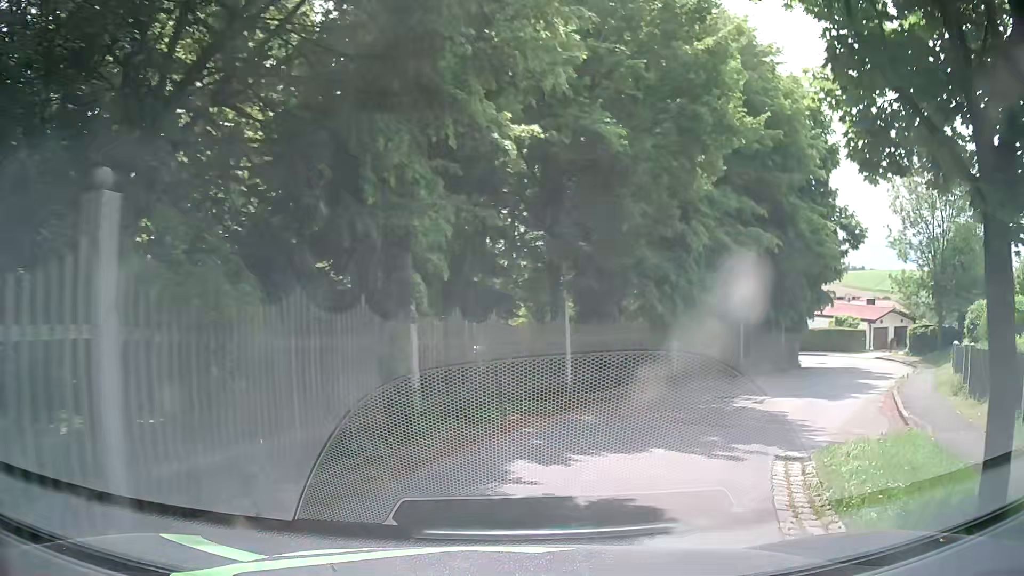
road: residential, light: Day
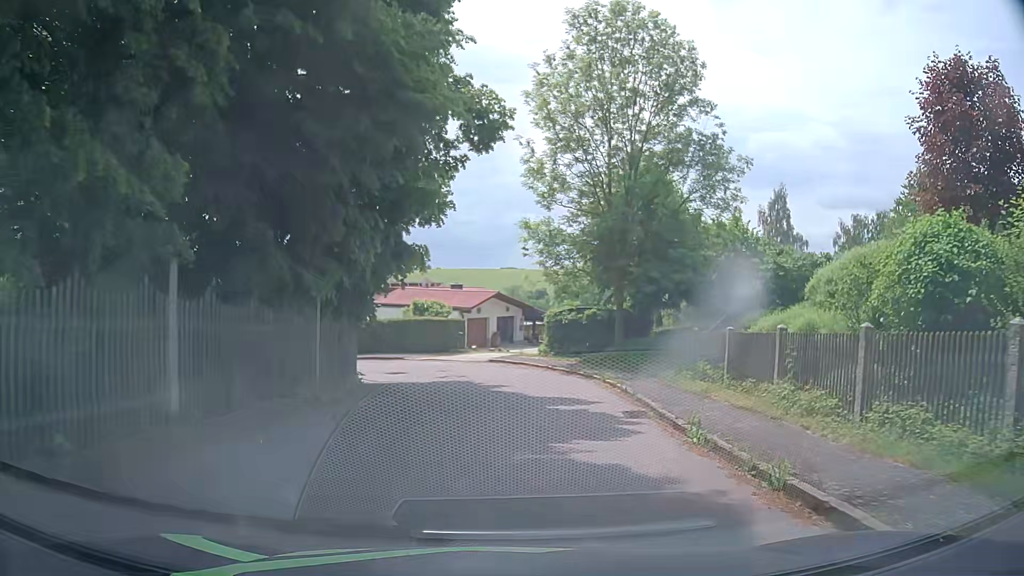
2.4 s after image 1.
(+6.5, +16.3) m; +38°
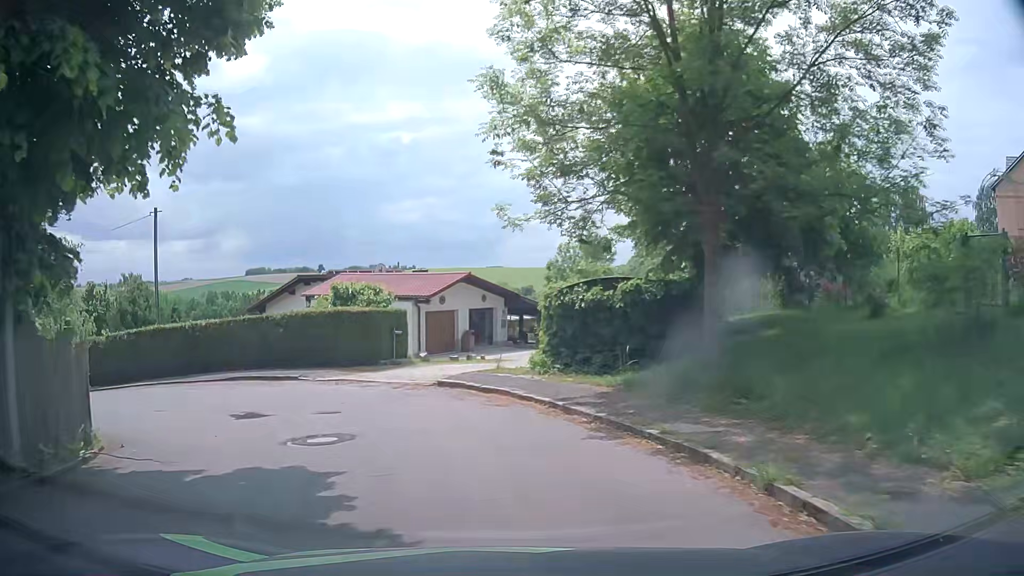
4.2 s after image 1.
(+0.8, +13.9) m; +3°
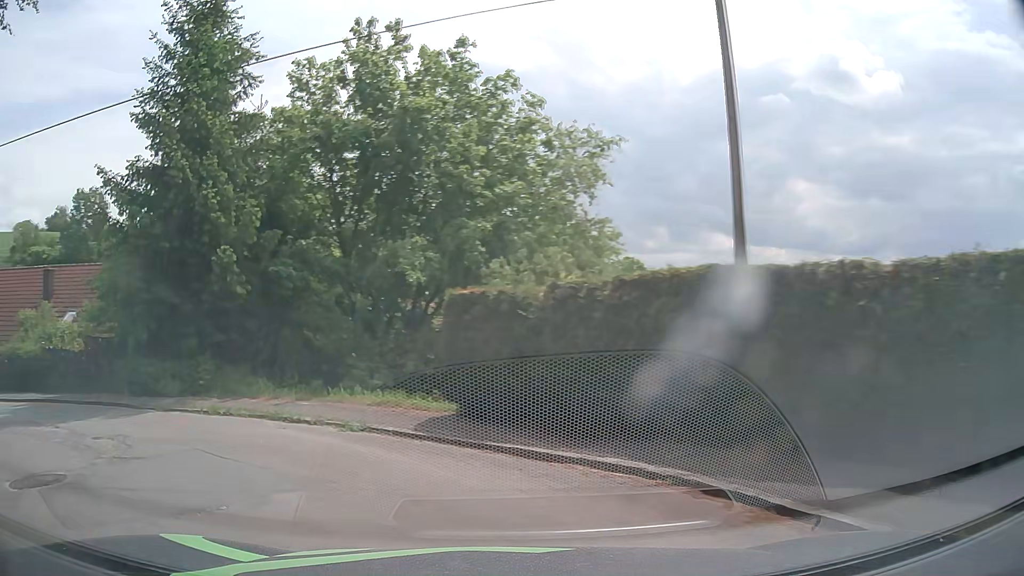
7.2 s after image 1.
(-6.4, +16.8) m; -56°
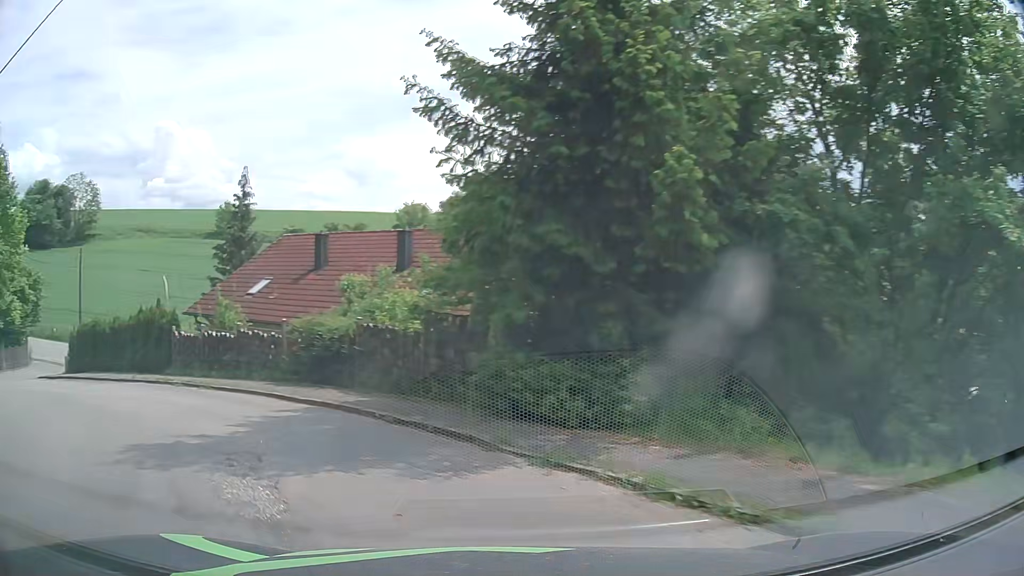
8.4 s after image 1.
(-2.1, +6.5) m; -33°
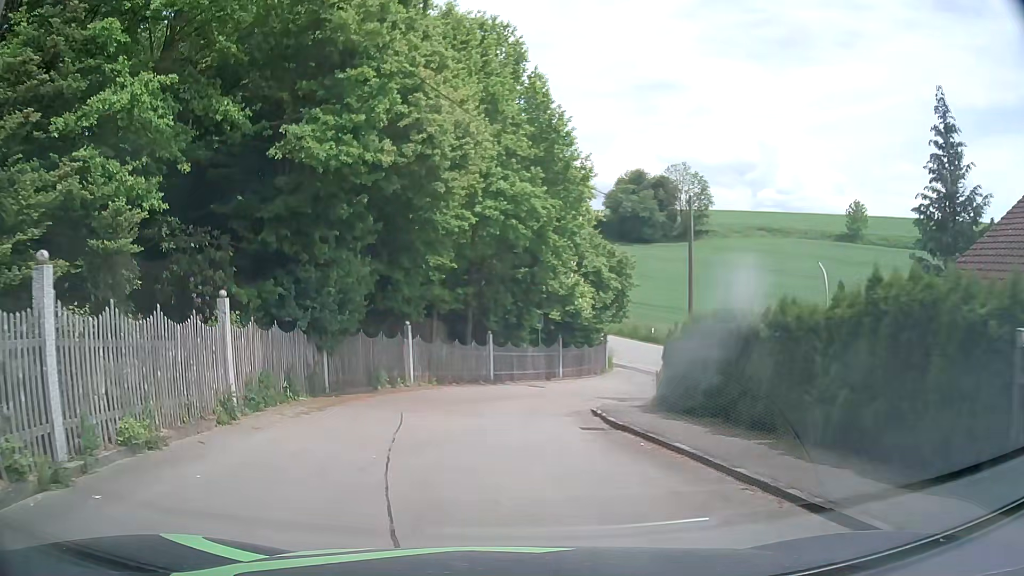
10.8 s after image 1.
(-8.0, +12.6) m; -56°
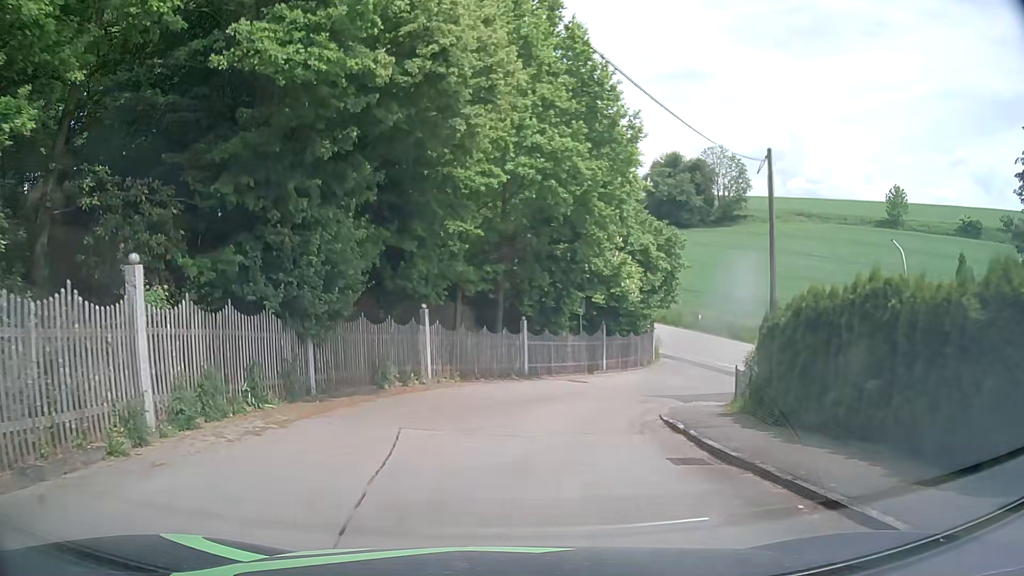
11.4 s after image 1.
(-0.1, +4.3) m; -3°
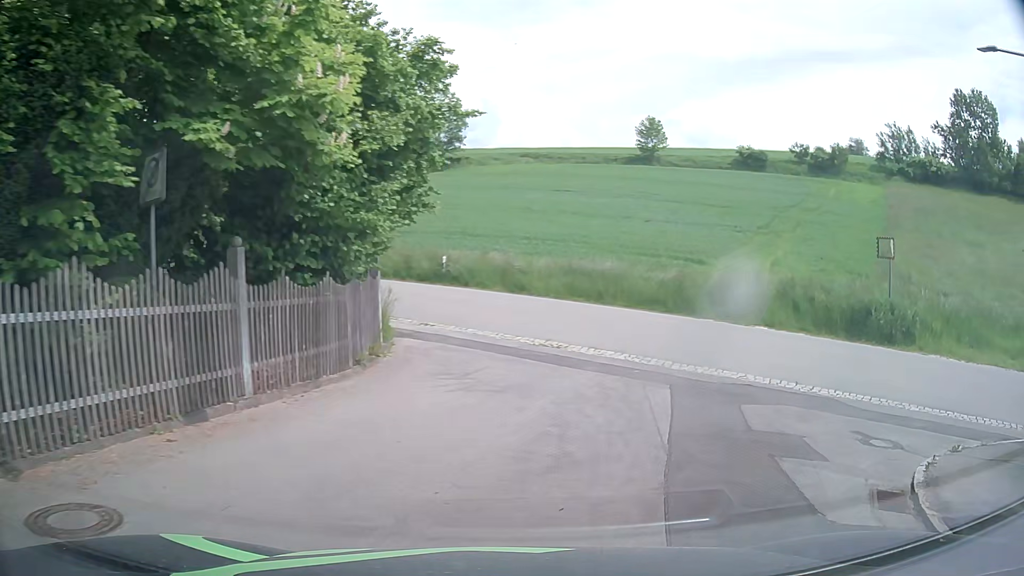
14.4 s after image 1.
(+2.5, +20.8) m; +25°
